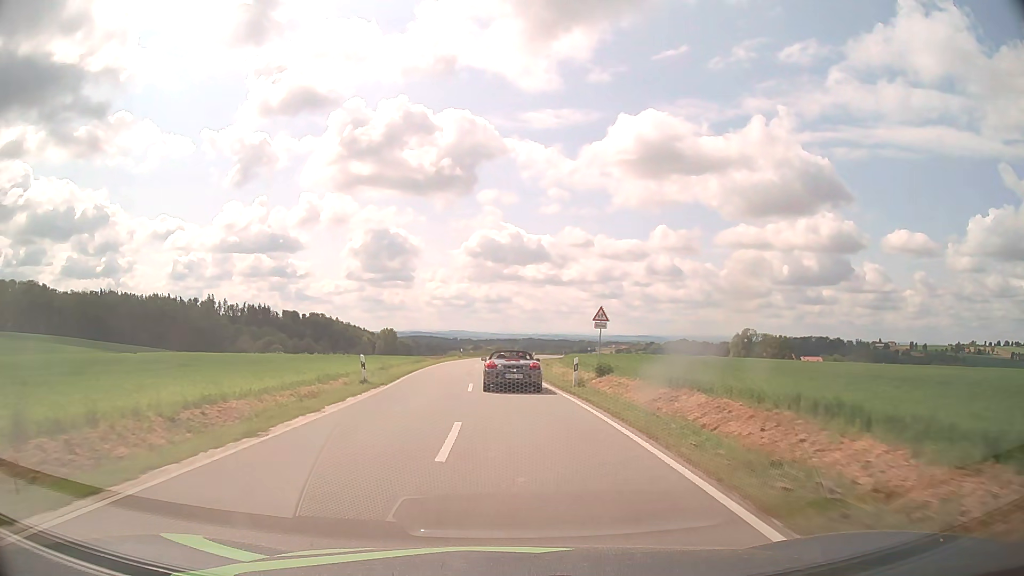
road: tertiary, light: Day
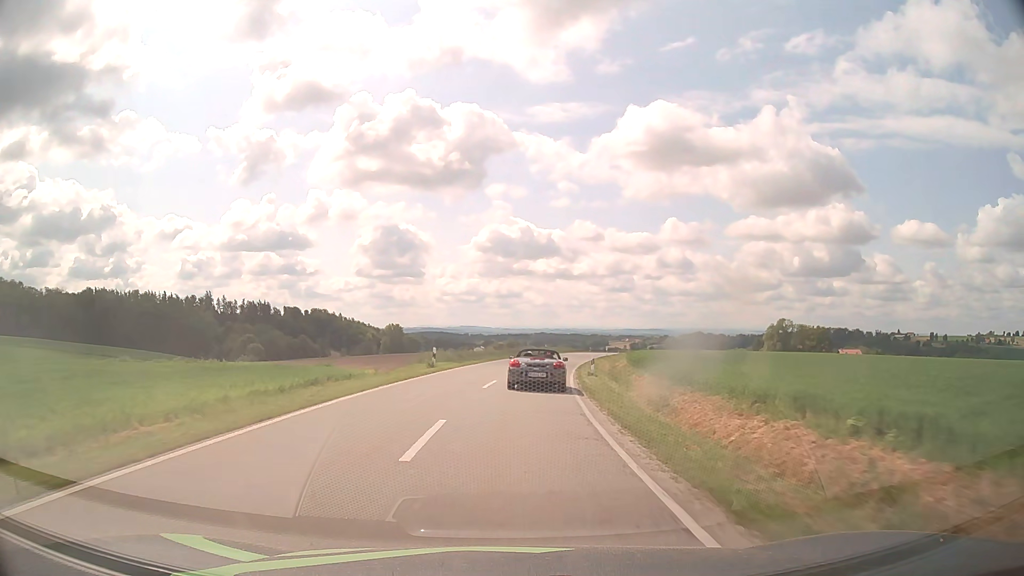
(-0.7, +36.4) m; -1°
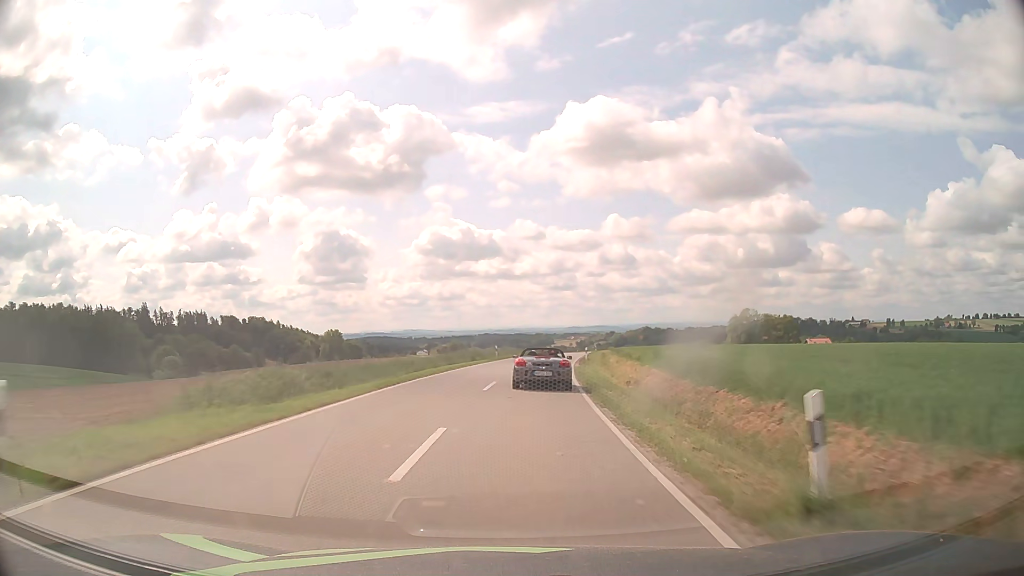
(+0.8, +25.3) m; +5°
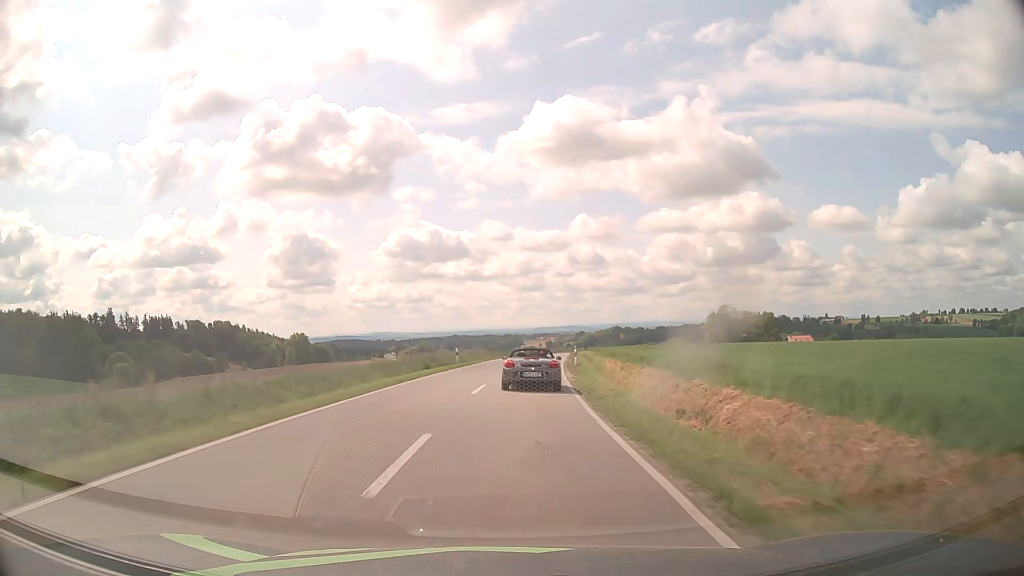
(+0.3, +12.8) m; +3°
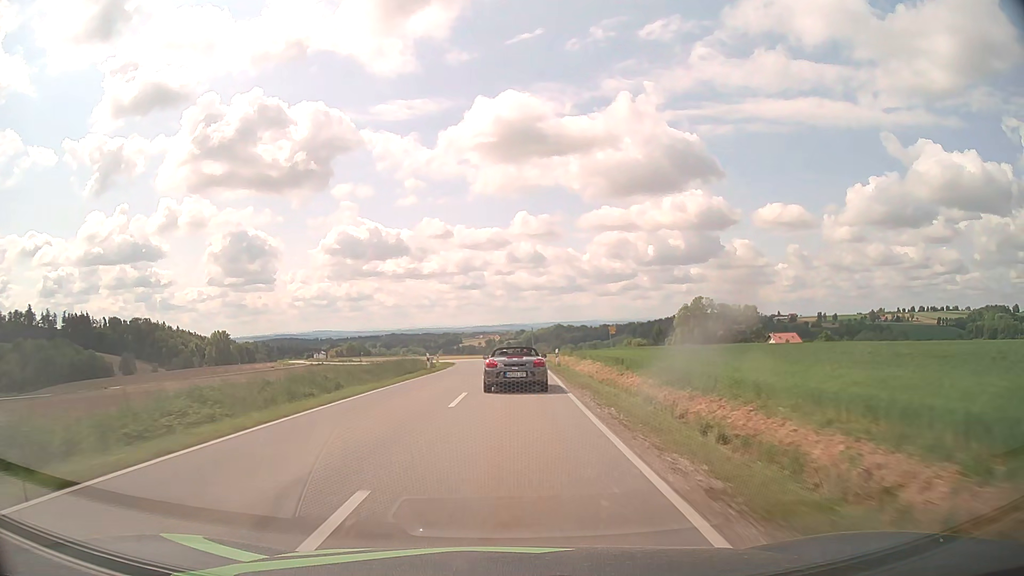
(+2.8, +51.8) m; +5°
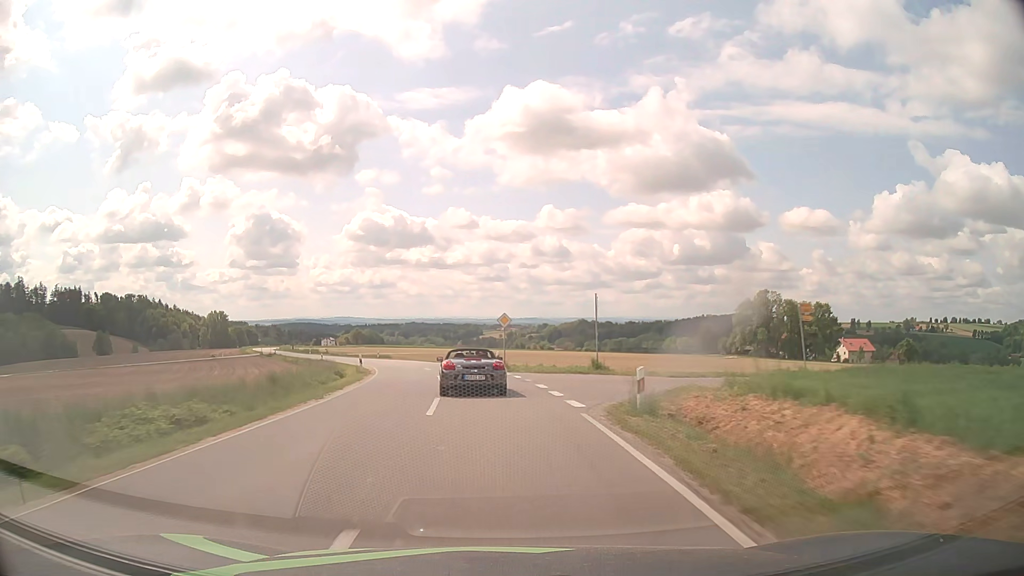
(+0.2, +49.6) m; -1°
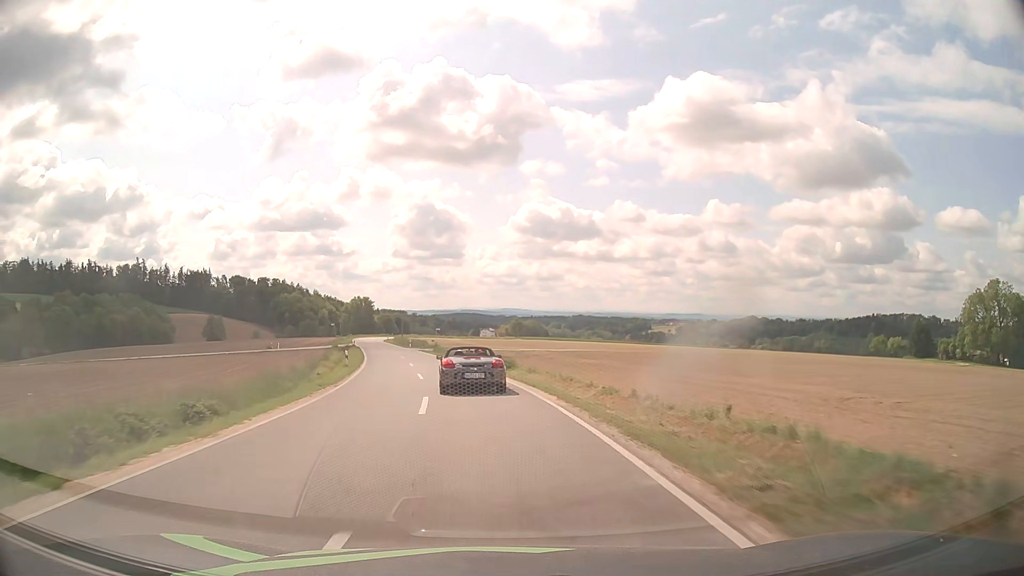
(-5.5, +47.9) m; -14°
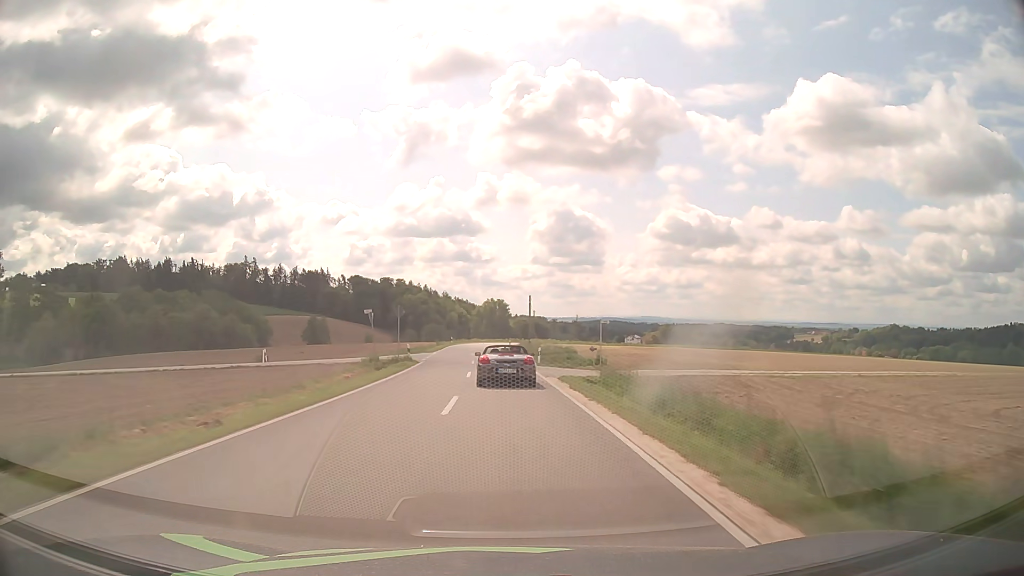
(-6.1, +48.3) m; -12°
(0, +10) (0, +20) (-1, +30) (-1, +40) (-1, +50) (-2, +60) (-2, +70) (-2, +80) (-2, +90) (-1, +100) m
